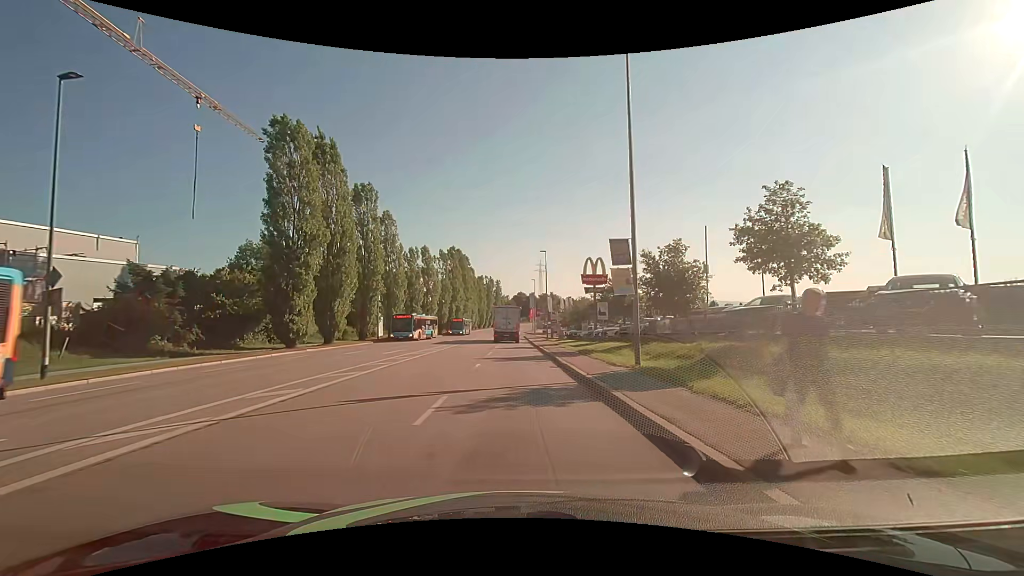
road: tertiary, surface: asphalt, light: Day
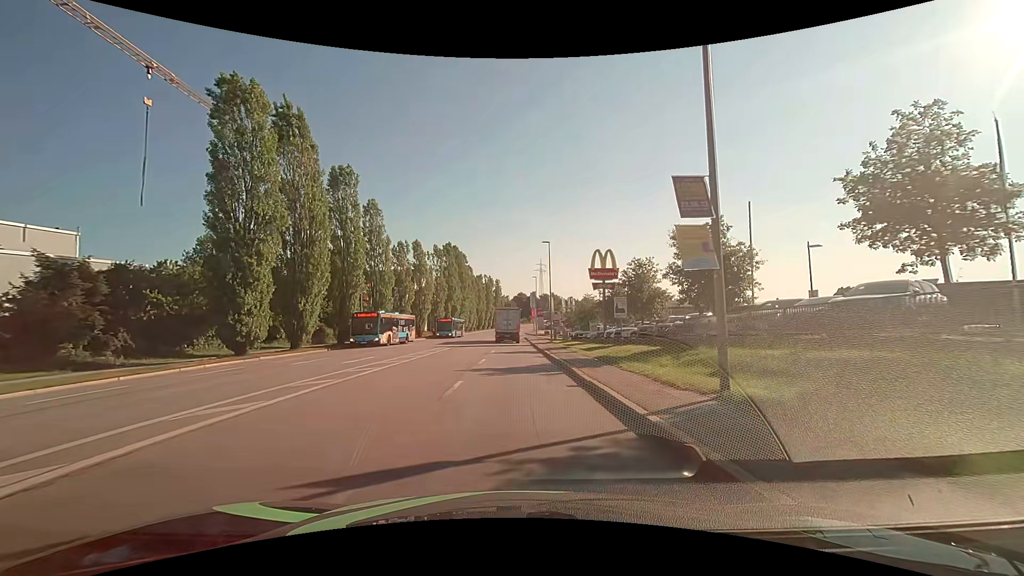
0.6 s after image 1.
(0.0, +6.4) m; 0°
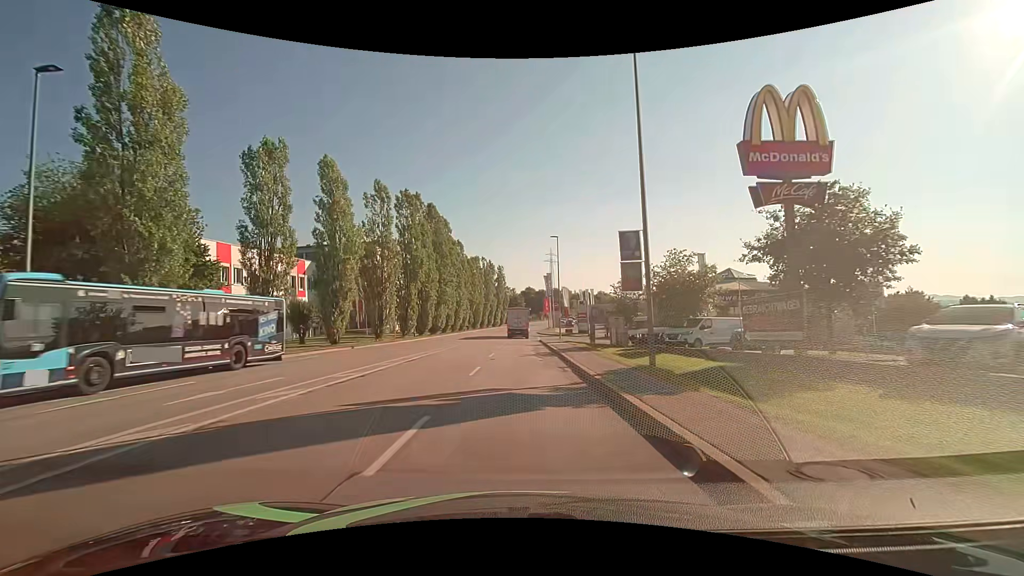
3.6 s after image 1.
(-0.2, +35.9) m; -1°
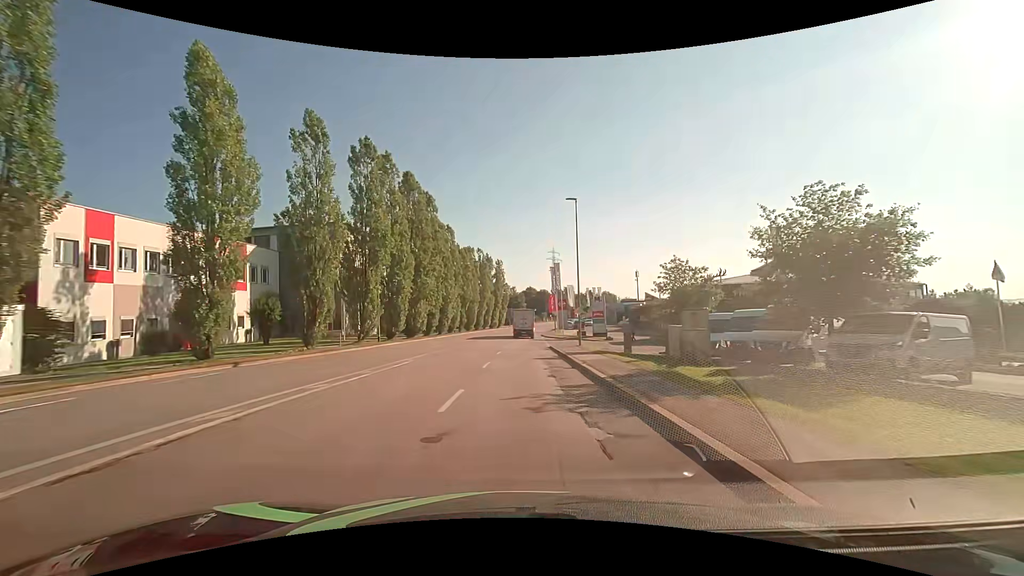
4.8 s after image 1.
(-0.1, +15.2) m; 0°
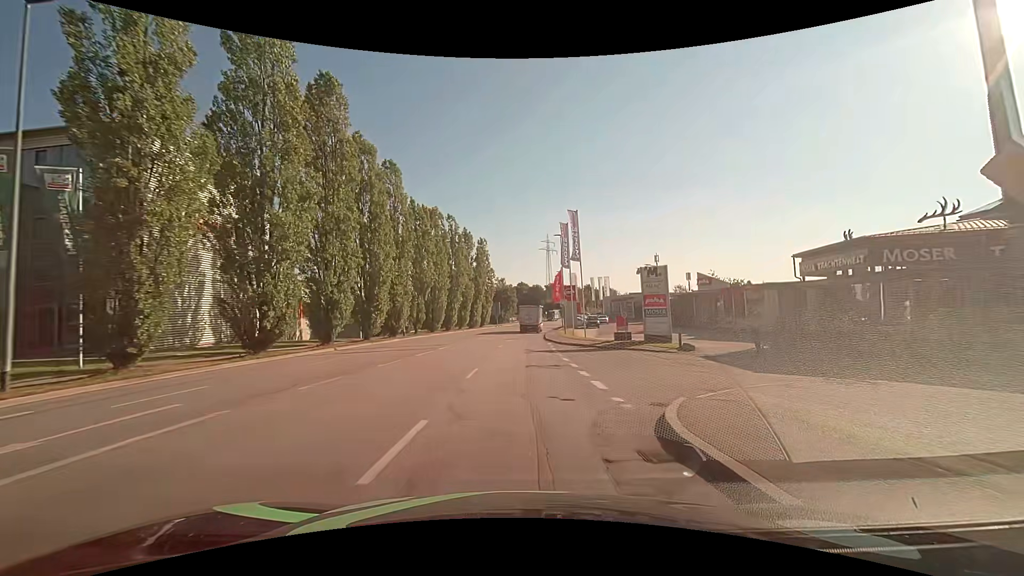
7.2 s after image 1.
(+0.3, +30.7) m; +1°
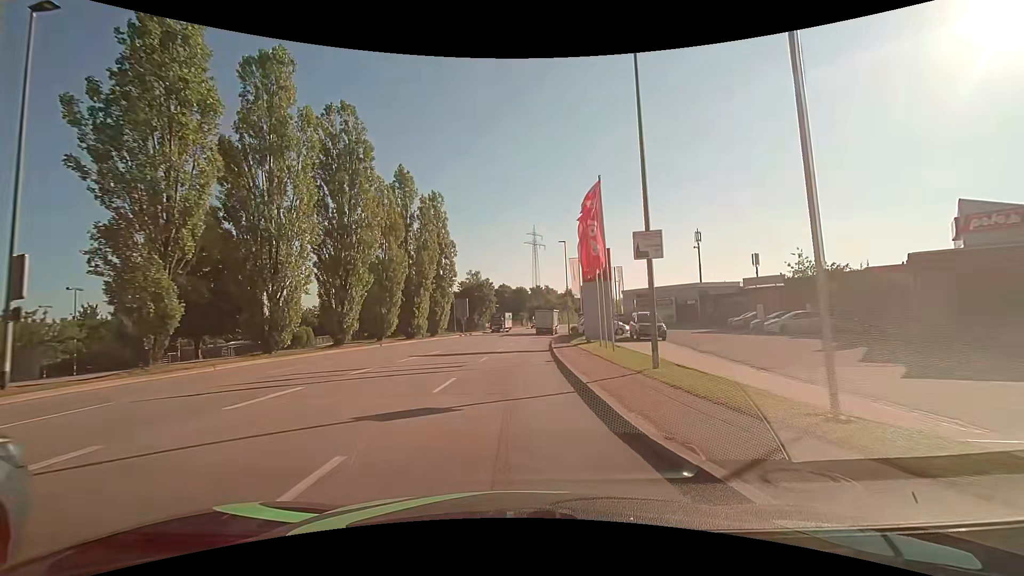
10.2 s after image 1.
(+0.7, +38.1) m; +2°
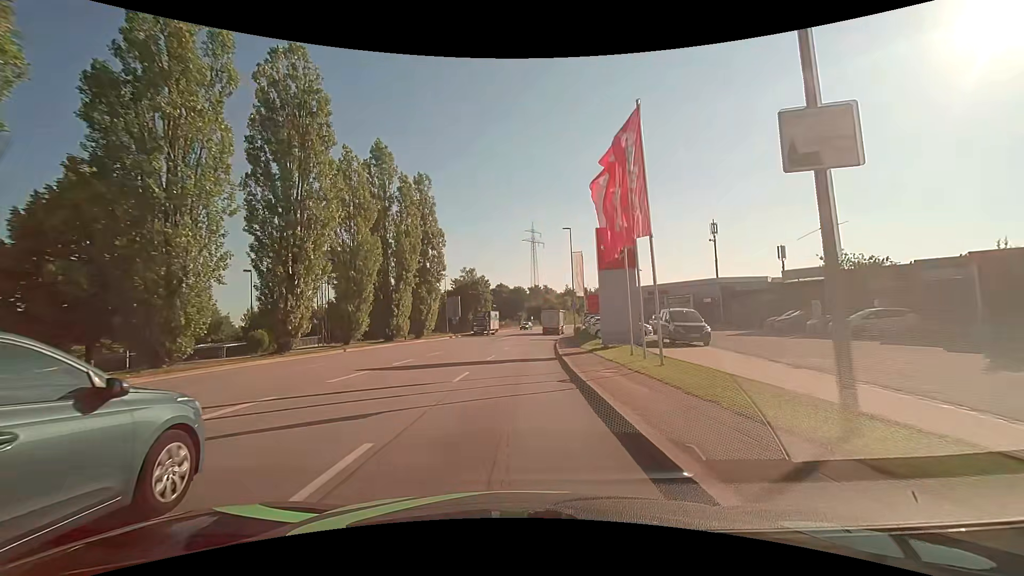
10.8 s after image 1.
(+0.1, +7.6) m; +1°
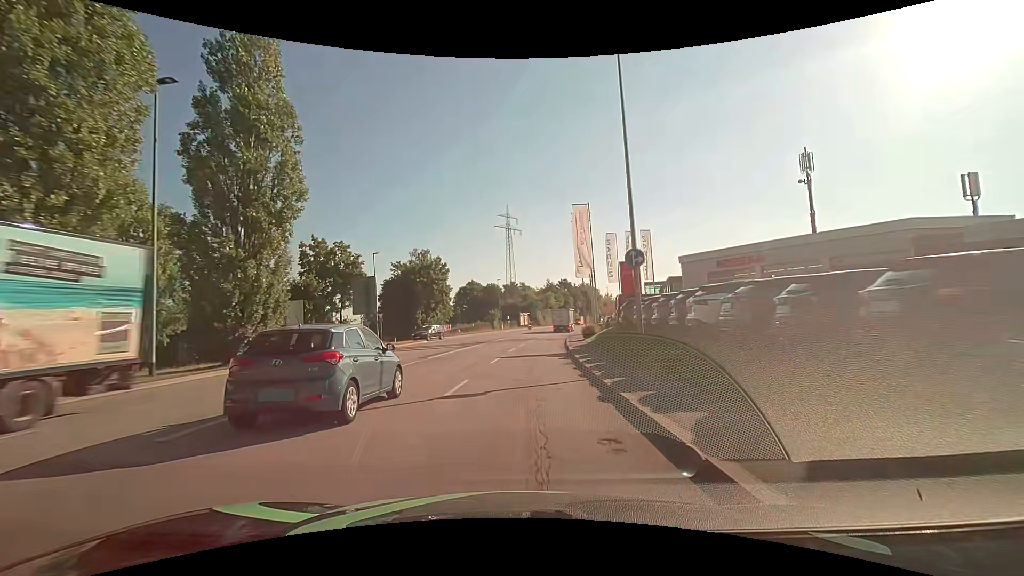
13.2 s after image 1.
(+0.6, +30.4) m; +3°
(0, +10) (+1, +20) (+1, +30) (+2, +40) (+3, +50) (+4, +60) (+6, +70) (+7, +80) (+9, +89) (+11, +99) m
